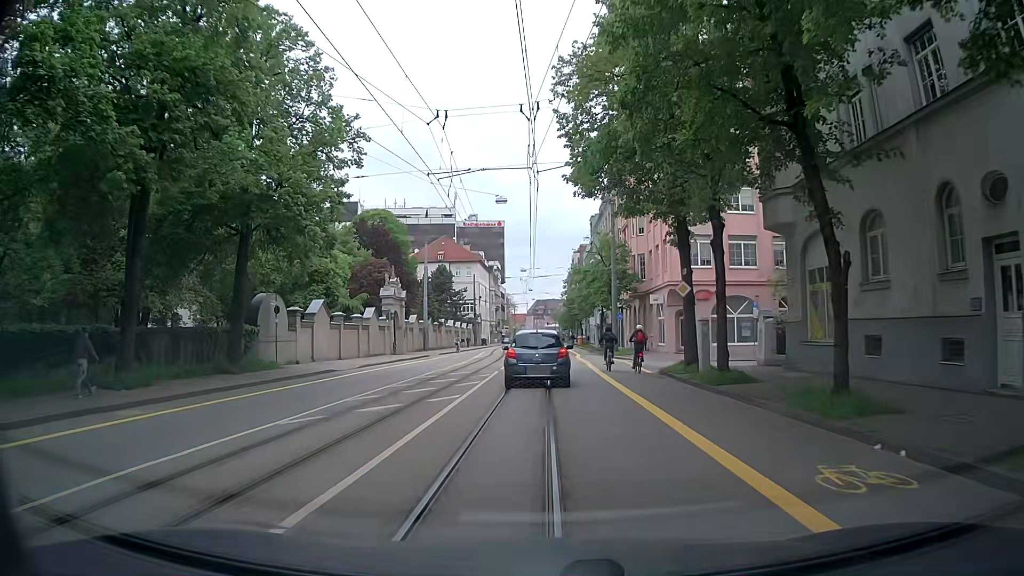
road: tertiary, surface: asphalt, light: Day
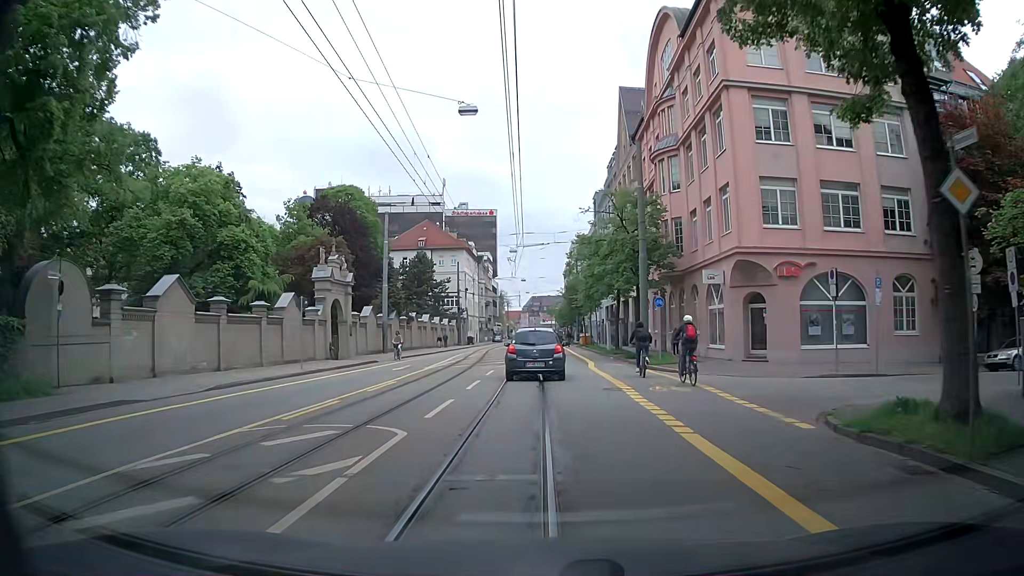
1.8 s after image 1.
(-0.3, +16.6) m; -1°
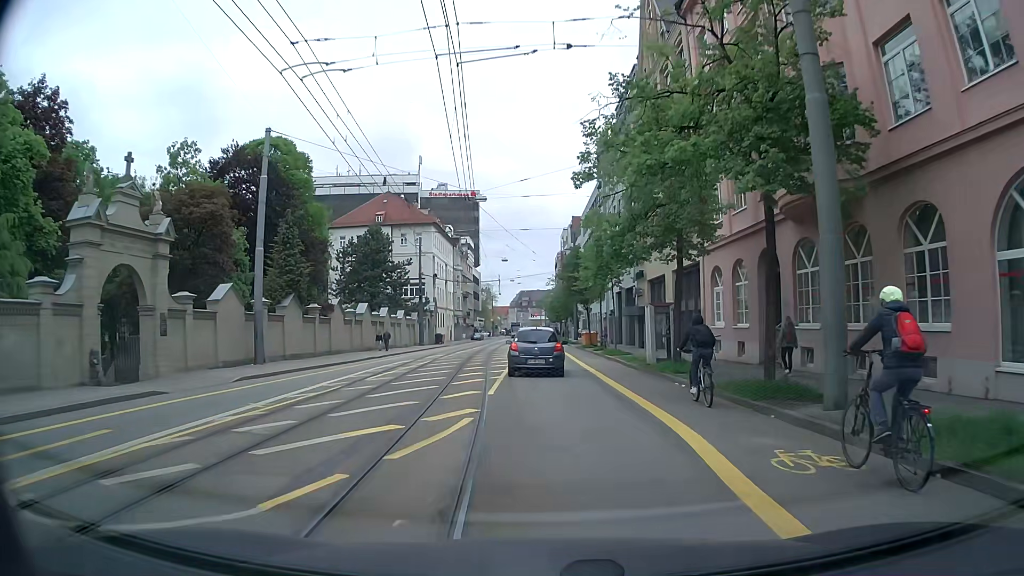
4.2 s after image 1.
(+0.2, +23.5) m; +1°
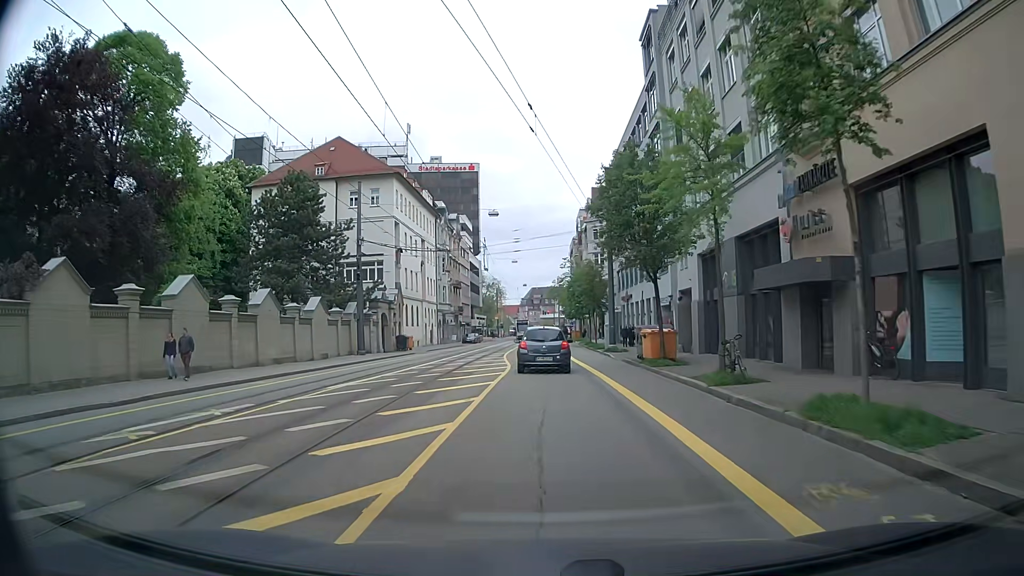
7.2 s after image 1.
(-0.1, +30.0) m; -1°
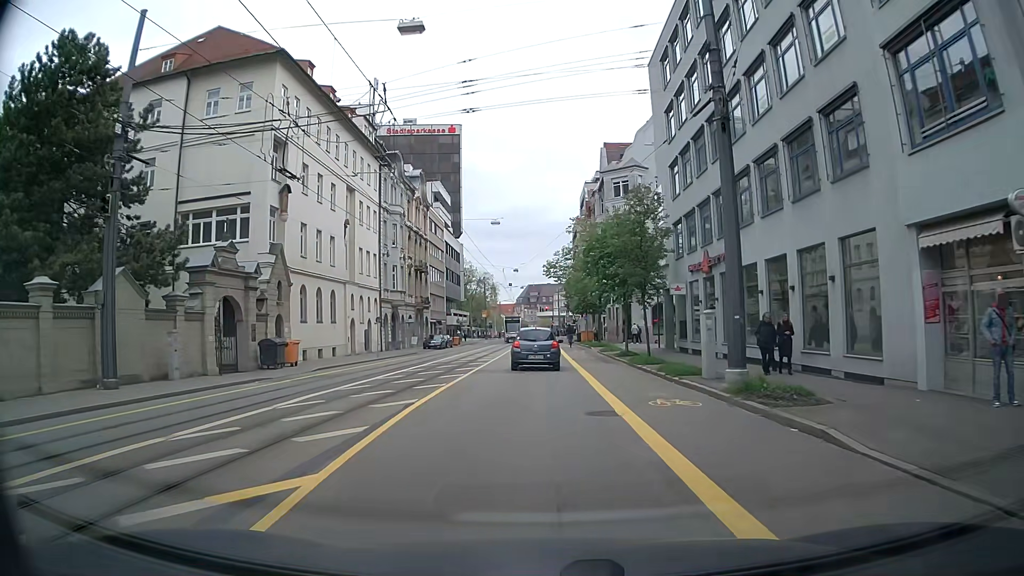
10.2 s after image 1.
(-0.1, +29.6) m; +1°
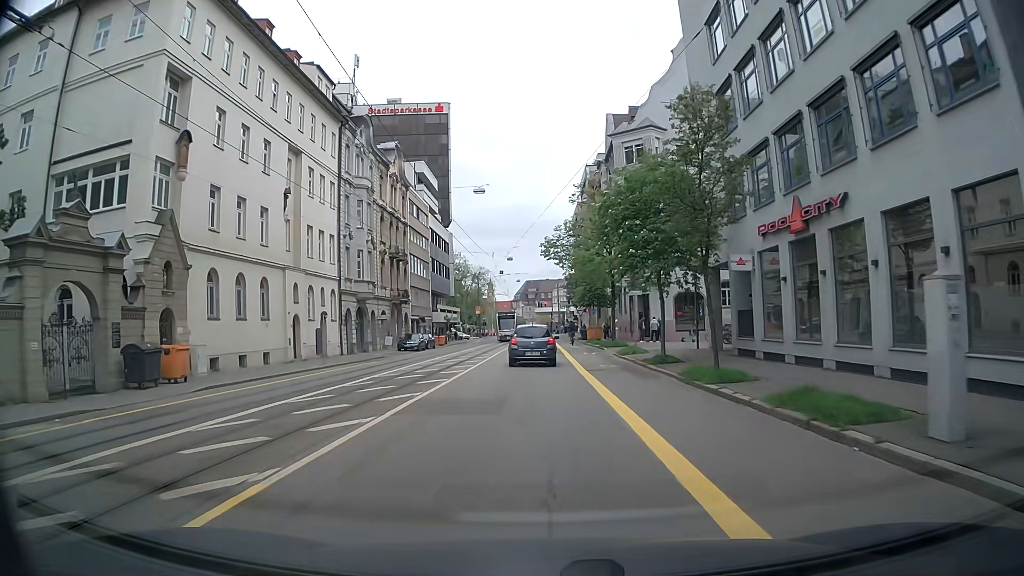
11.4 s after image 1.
(-0.1, +11.3) m; -1°
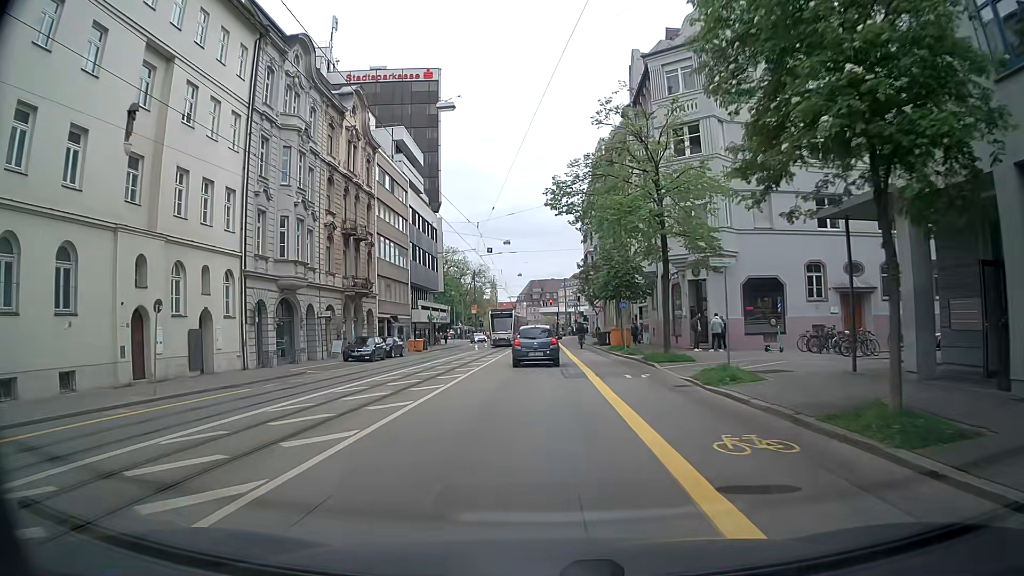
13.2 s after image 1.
(0.0, +16.5) m; 0°
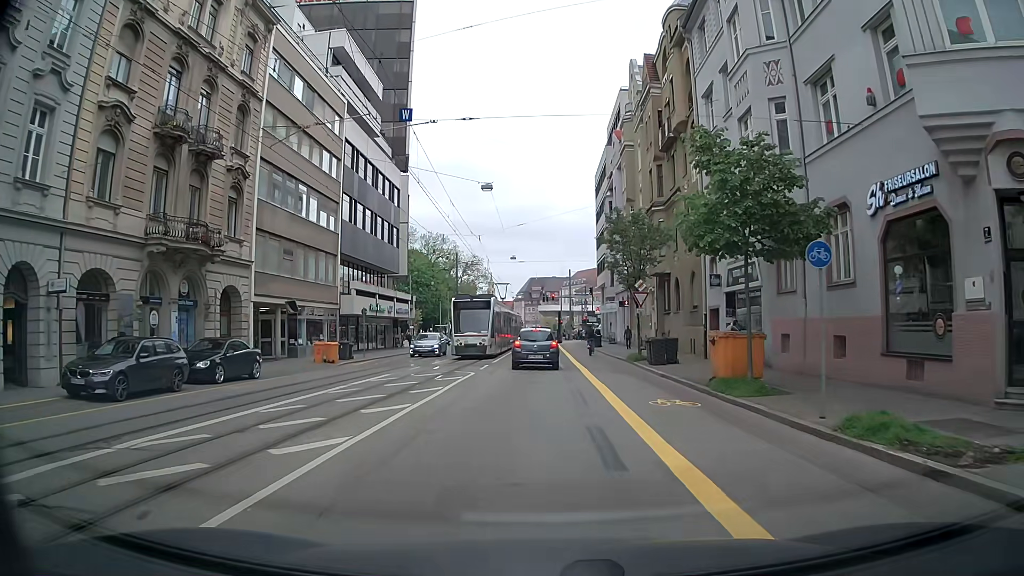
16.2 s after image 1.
(-0.3, +24.7) m; -1°
